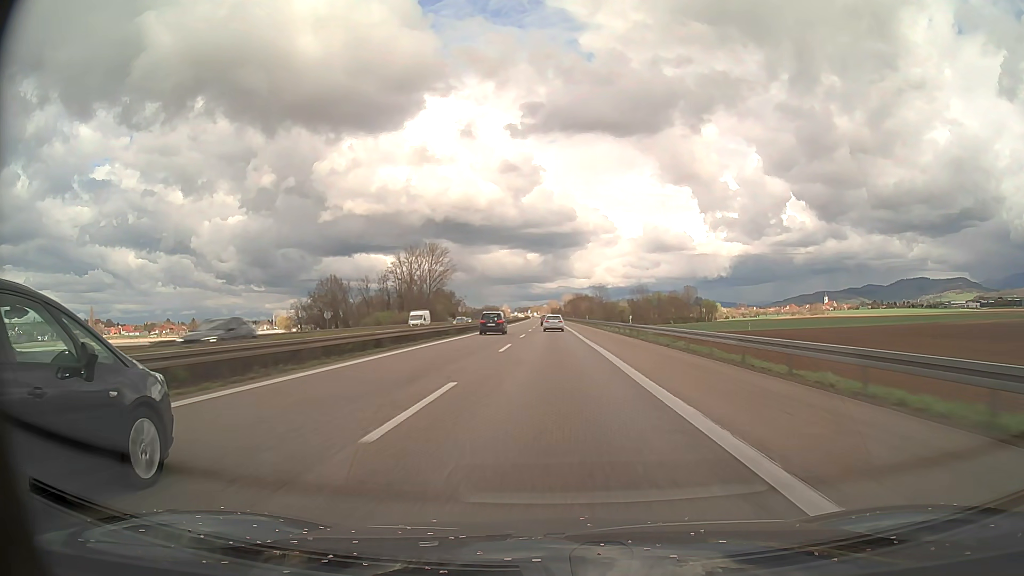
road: motorway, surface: asphalt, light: Day
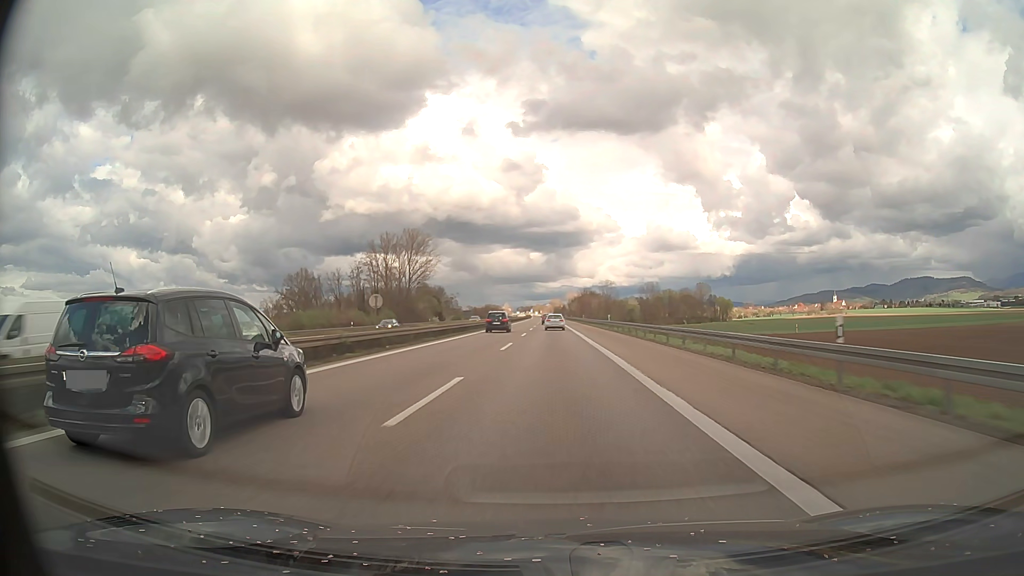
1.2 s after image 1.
(-0.1, +34.9) m; 0°
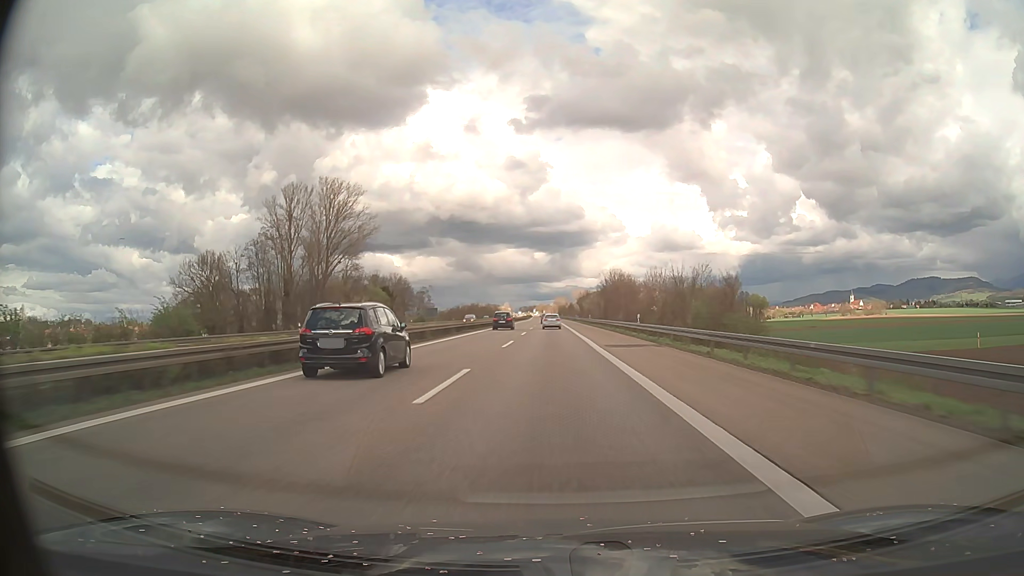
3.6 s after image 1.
(-0.2, +69.7) m; 0°
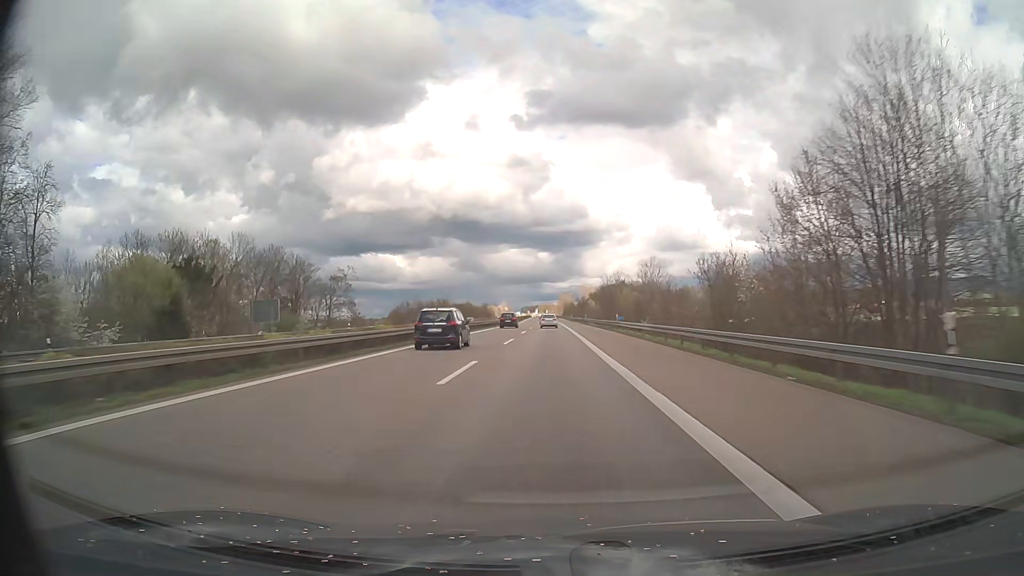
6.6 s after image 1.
(-0.3, +87.0) m; 0°
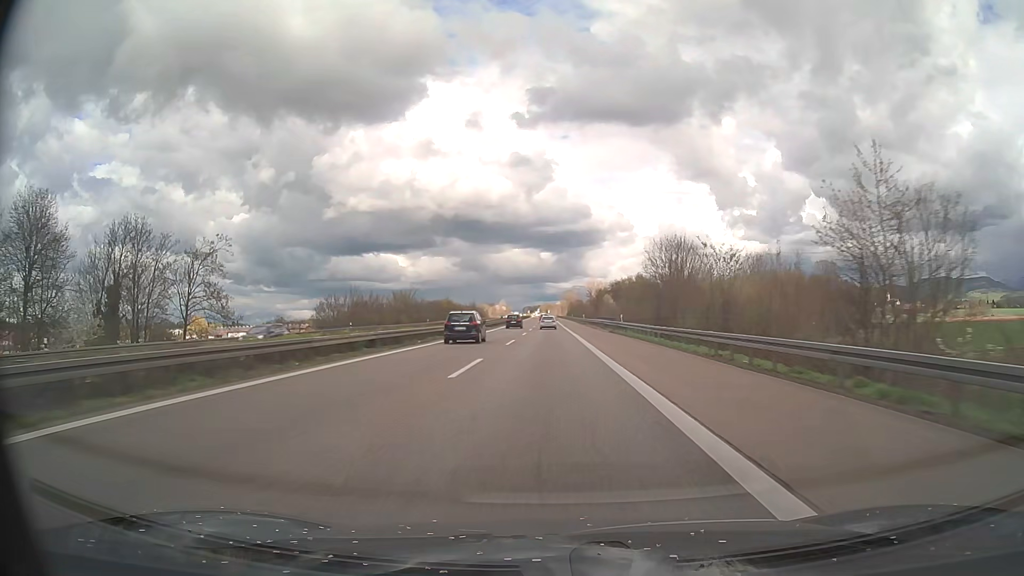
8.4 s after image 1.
(-0.2, +52.2) m; 0°
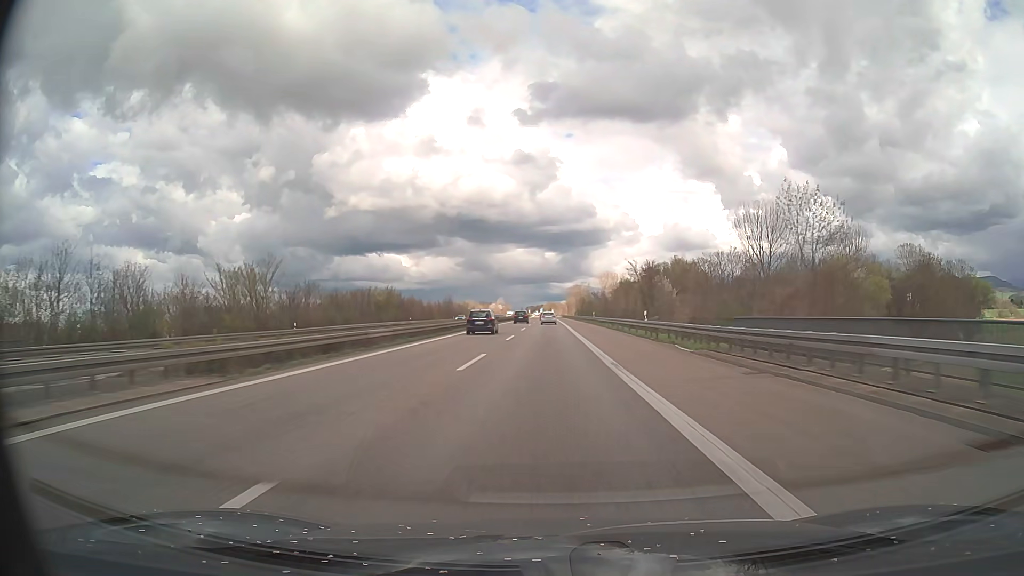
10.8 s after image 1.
(-0.2, +69.7) m; 0°
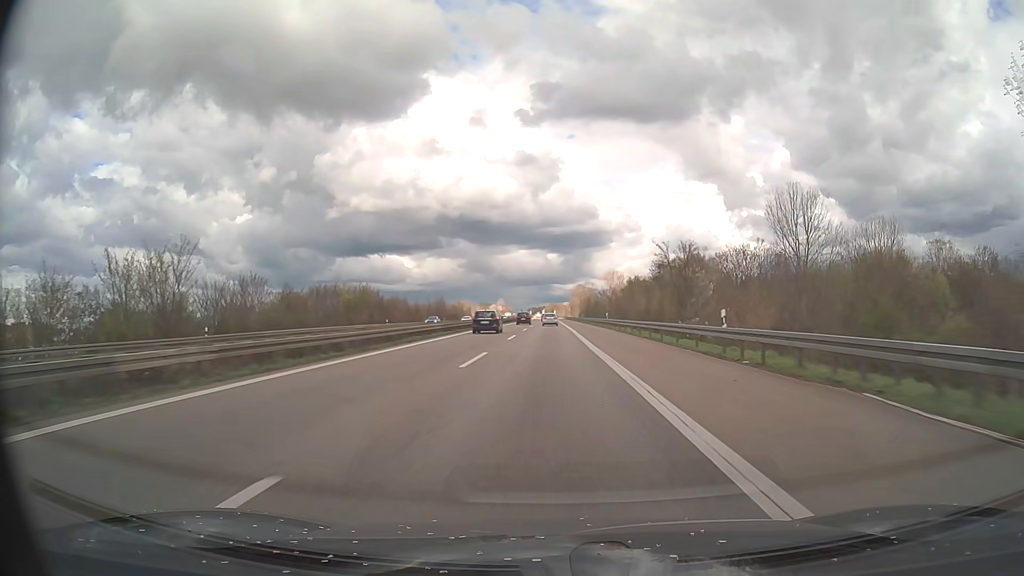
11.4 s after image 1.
(0.0, +17.4) m; 0°
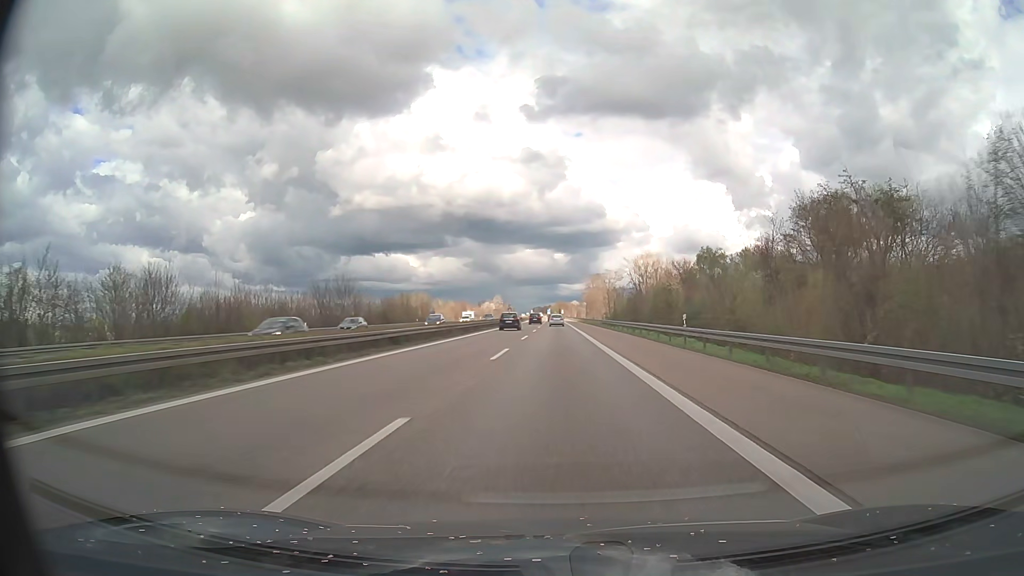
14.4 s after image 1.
(-0.8, +86.9) m; -1°
(0, +10) (0, +20) (0, +30) (0, +40) (0, +50) (0, +60) (0, +70) (0, +80) (0, +90) (0, +100) m
